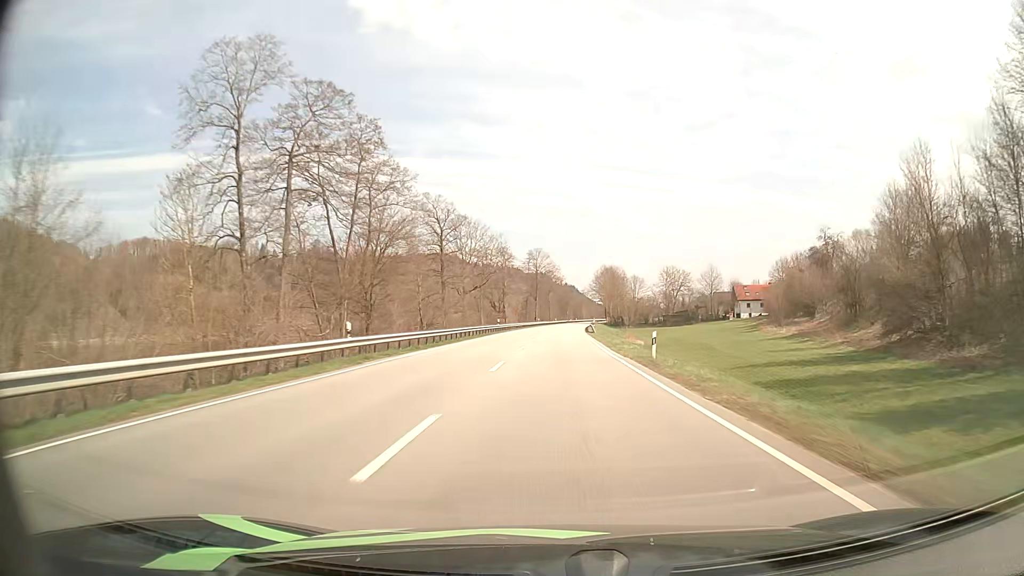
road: primary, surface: asphalt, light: Day
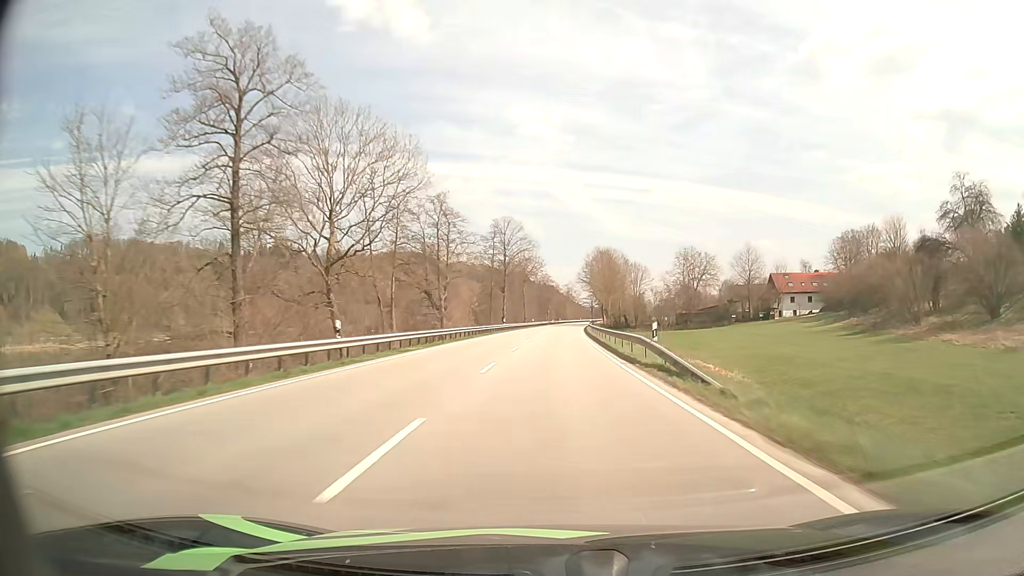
(+0.9, +49.0) m; +2°
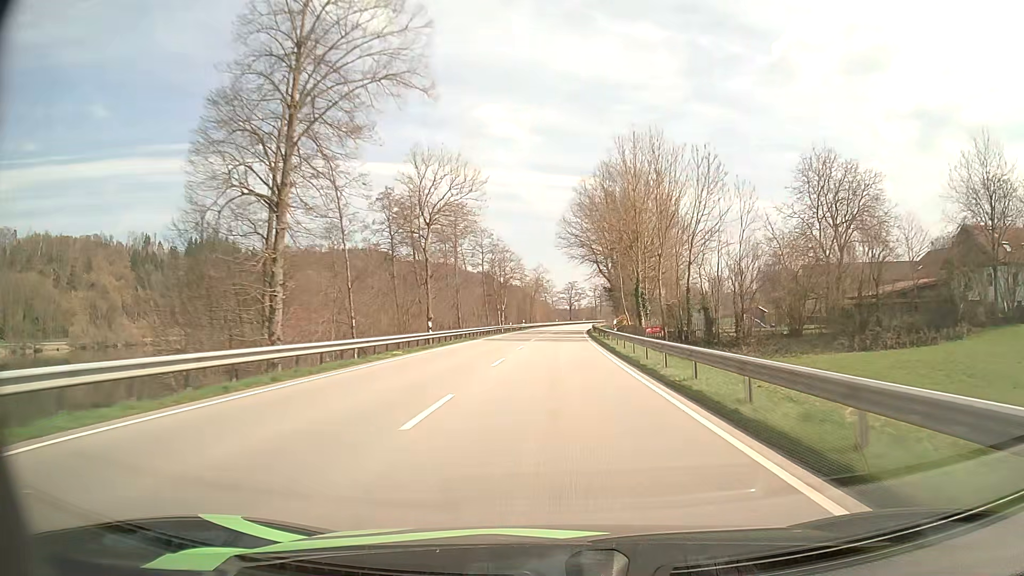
(+1.9, +80.7) m; +3°
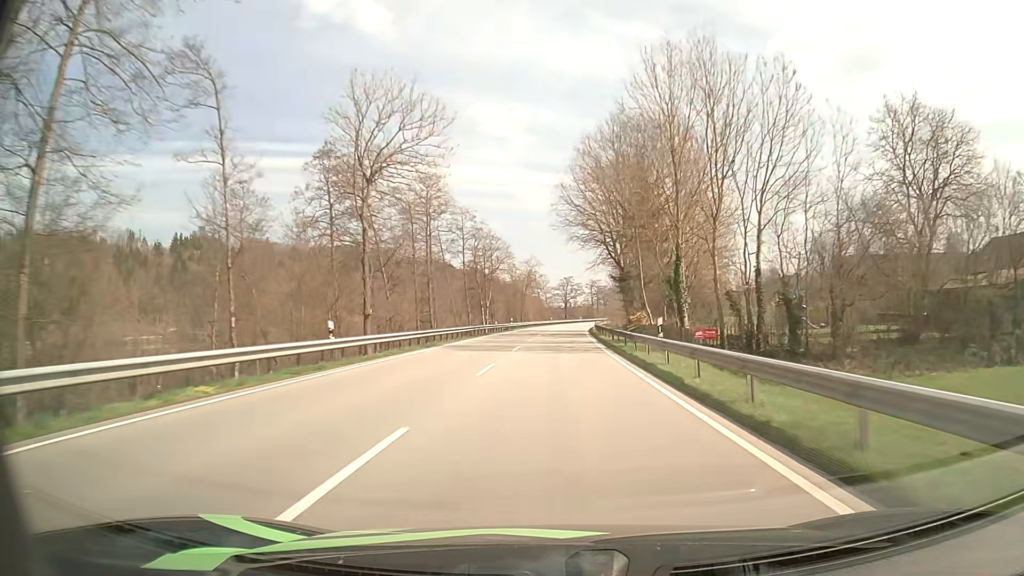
(+0.1, +16.0) m; 0°
(0, +10) (0, +20) (0, +30) (0, +40) (+1, +50) (+1, +60) (+2, +70) (+2, +80) (+3, +90) (+4, +100) m
